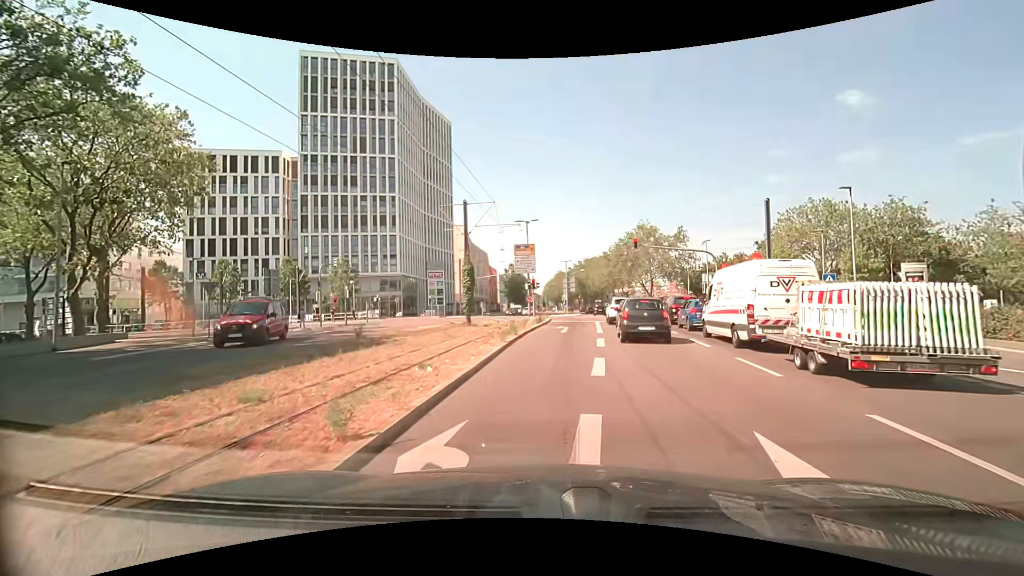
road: secondary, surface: asphalt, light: Day
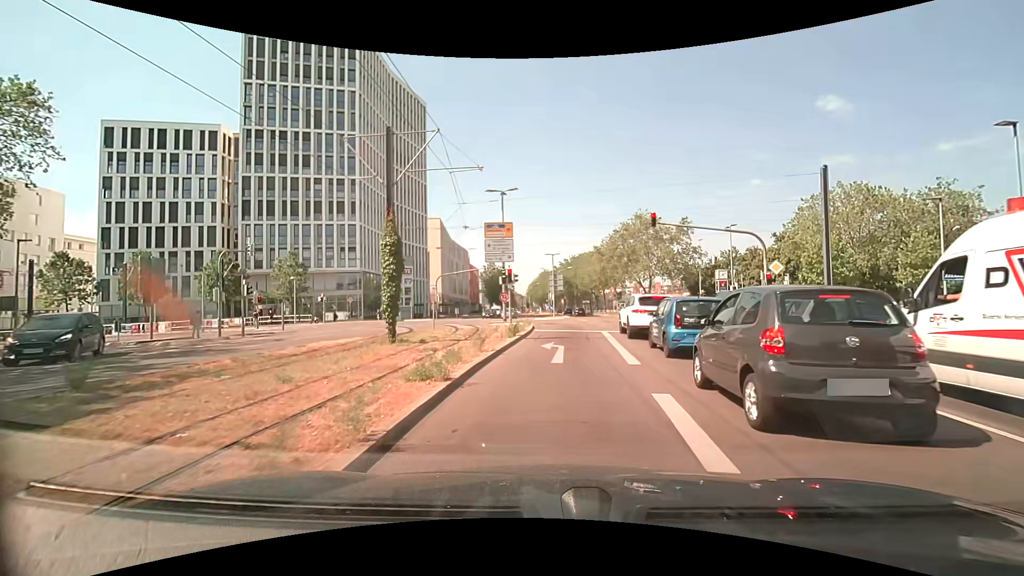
(-0.4, +11.6) m; -2°
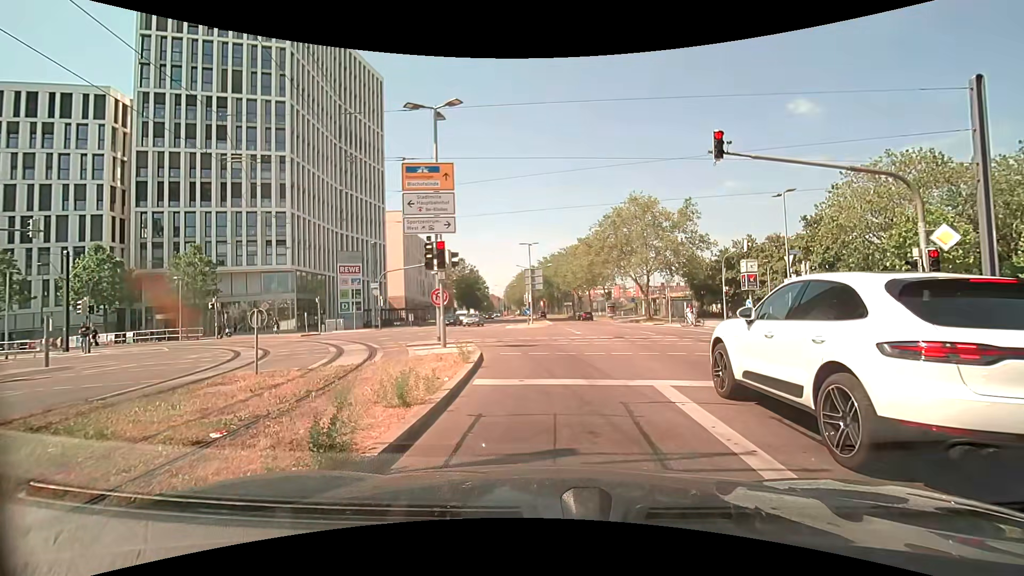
(+0.5, +13.3) m; +3°
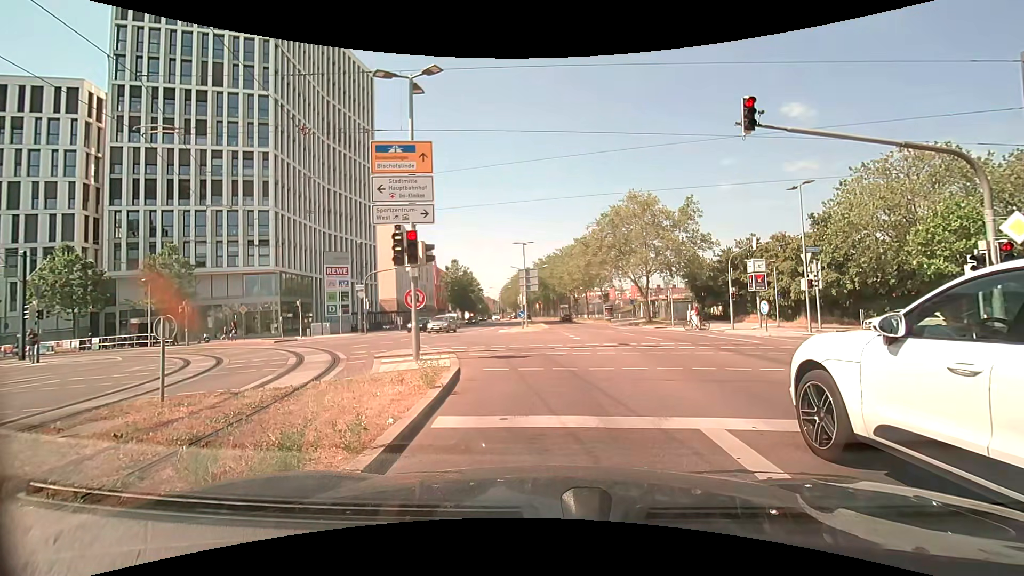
(0.0, +2.4) m; +1°
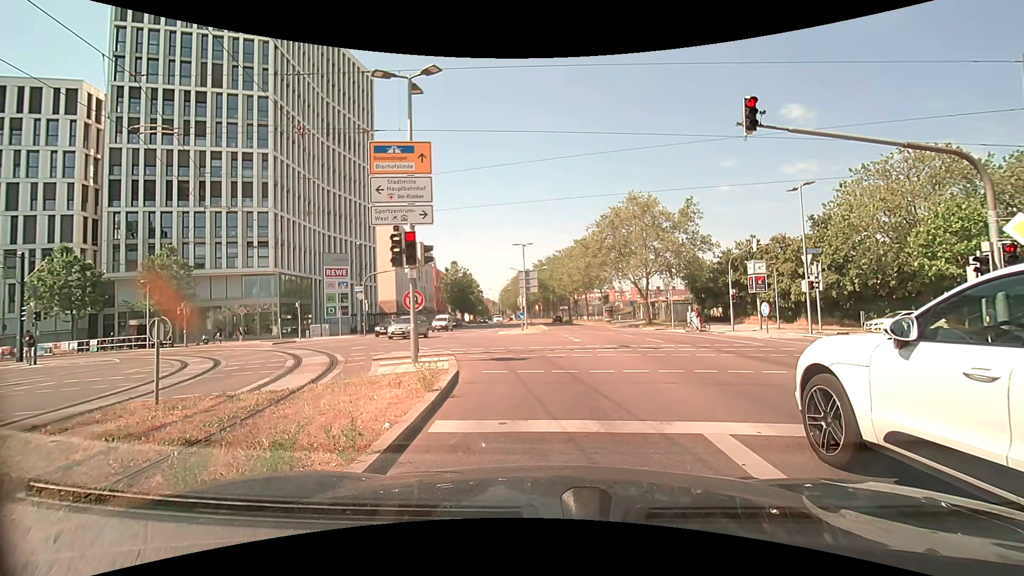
(0.0, +0.2) m; 0°
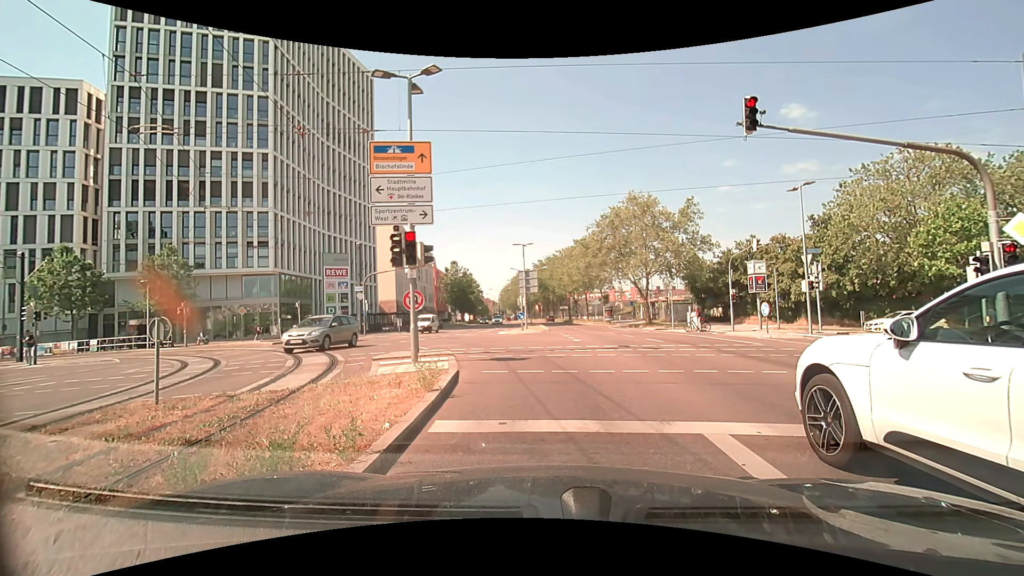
(0.0, 0.0) m; 0°
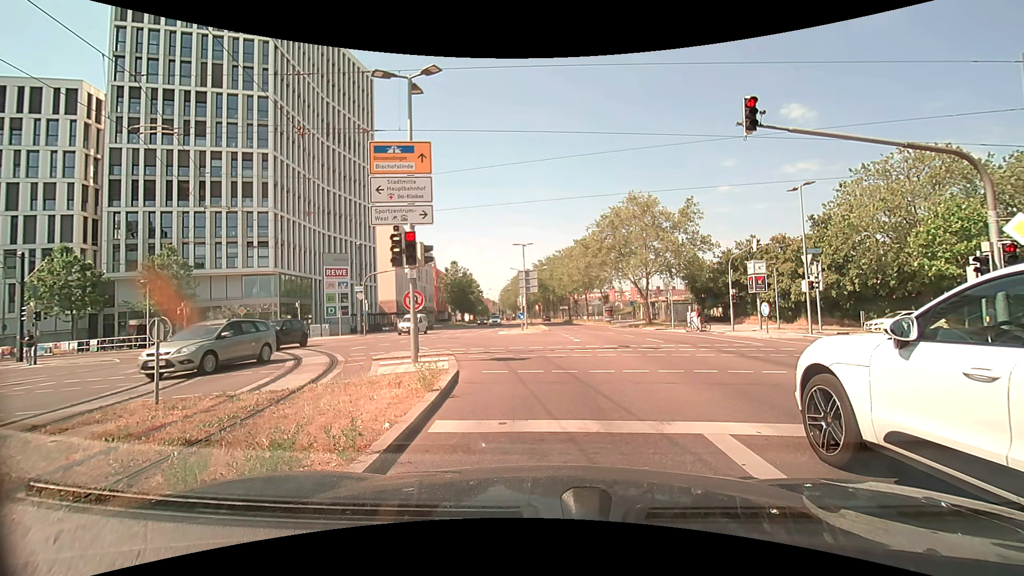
(0.0, 0.0) m; 0°
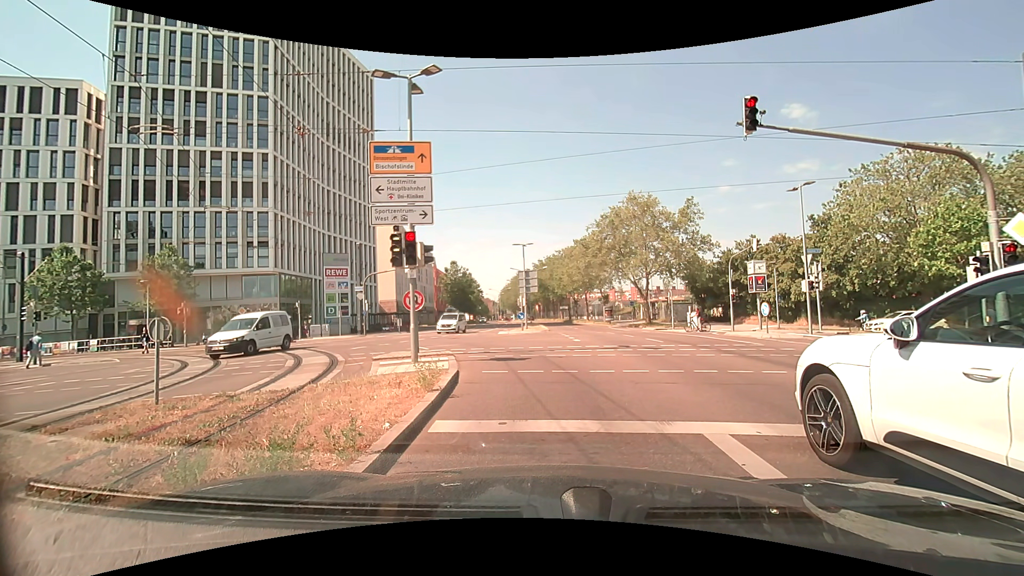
(0.0, 0.0) m; 0°
